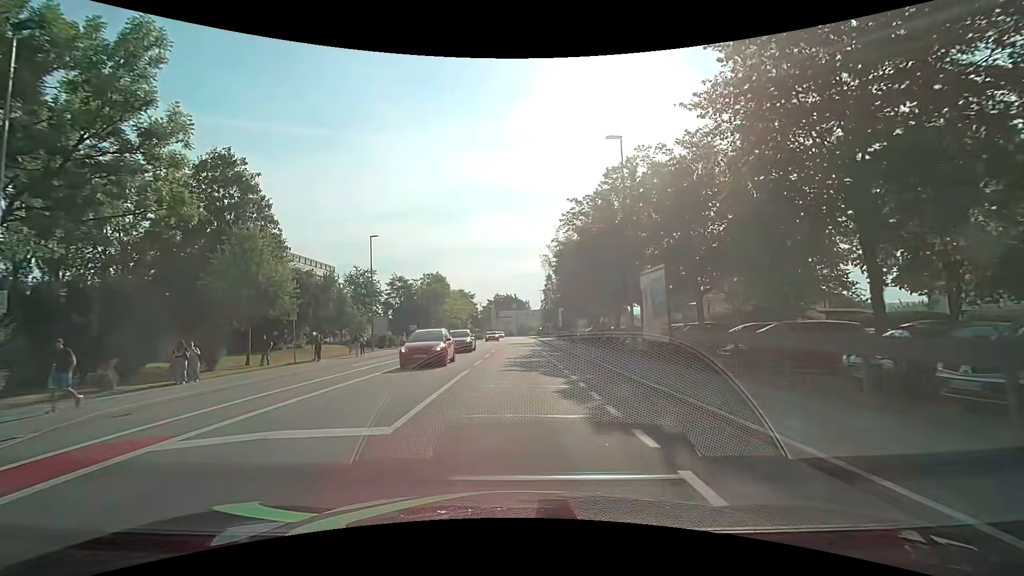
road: tertiary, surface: asphalt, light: Day
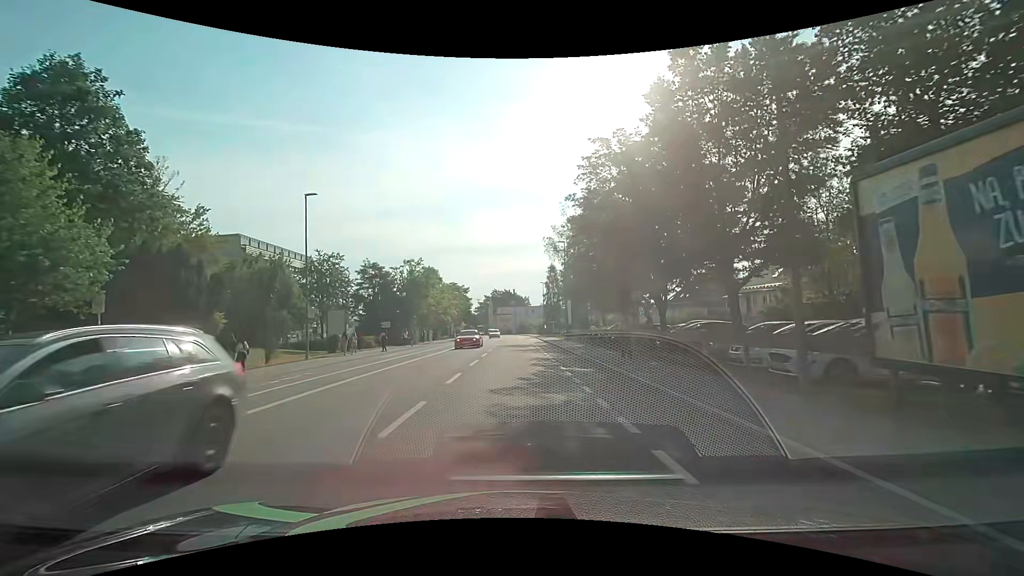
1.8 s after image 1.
(0.0, +13.5) m; 0°
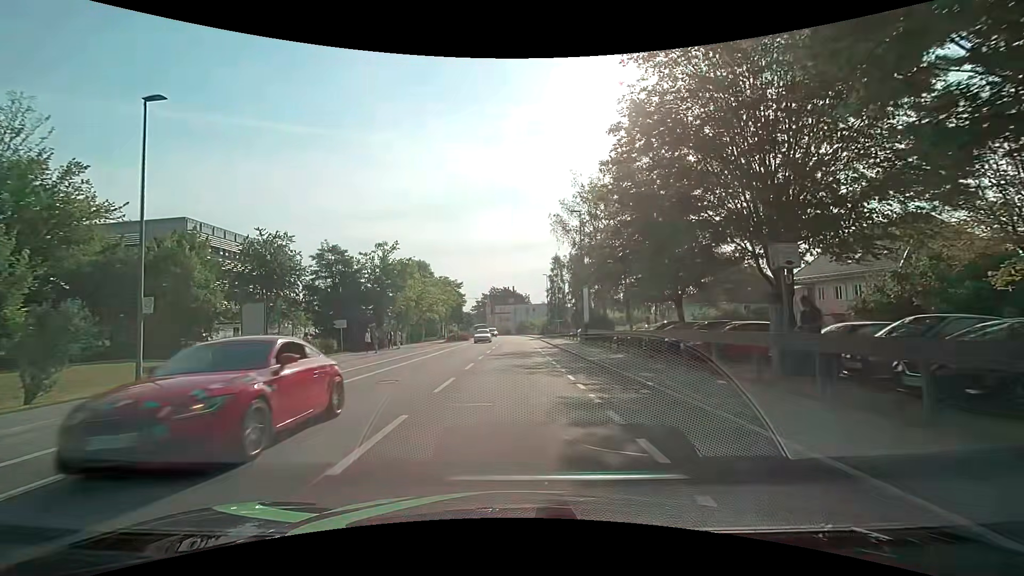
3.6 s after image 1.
(0.0, +13.5) m; 0°
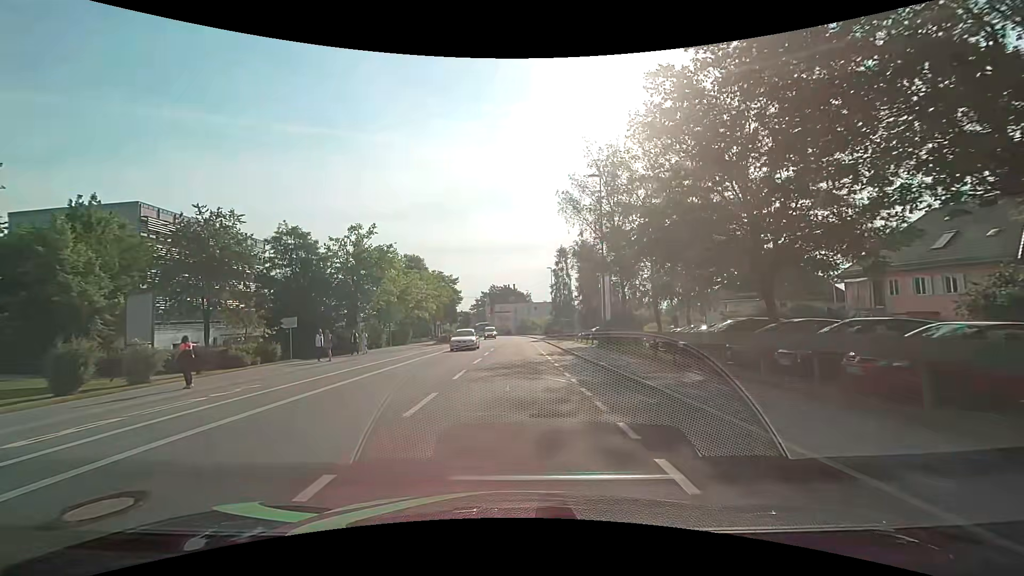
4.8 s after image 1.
(0.0, +9.1) m; 0°
(0, +10) (0, +20) (0, +30) (0, +40) (+1, +50) (+1, +60) (+1, +70) (+1, +80) (0, +90) (0, +100) m
